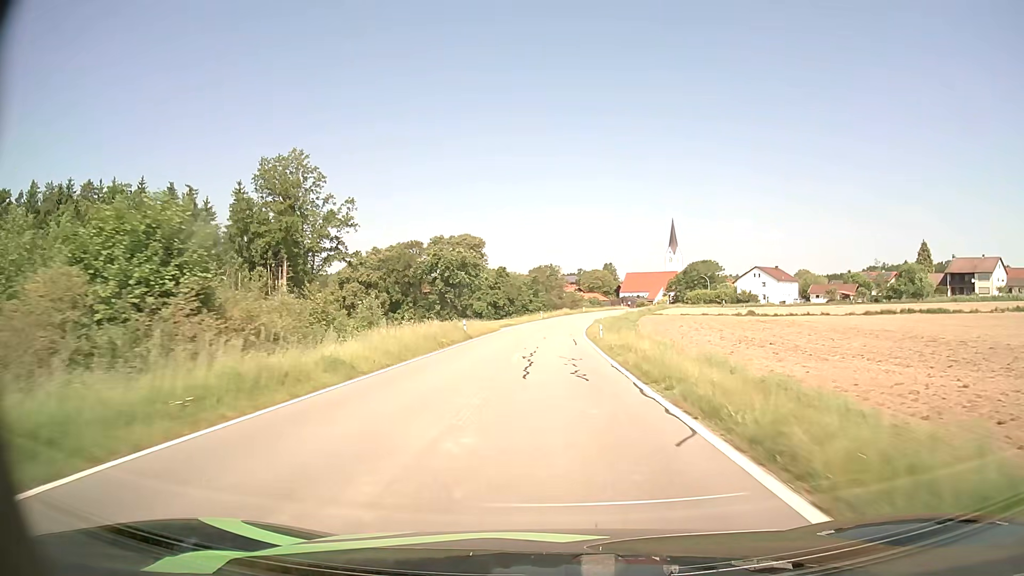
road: tertiary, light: Day
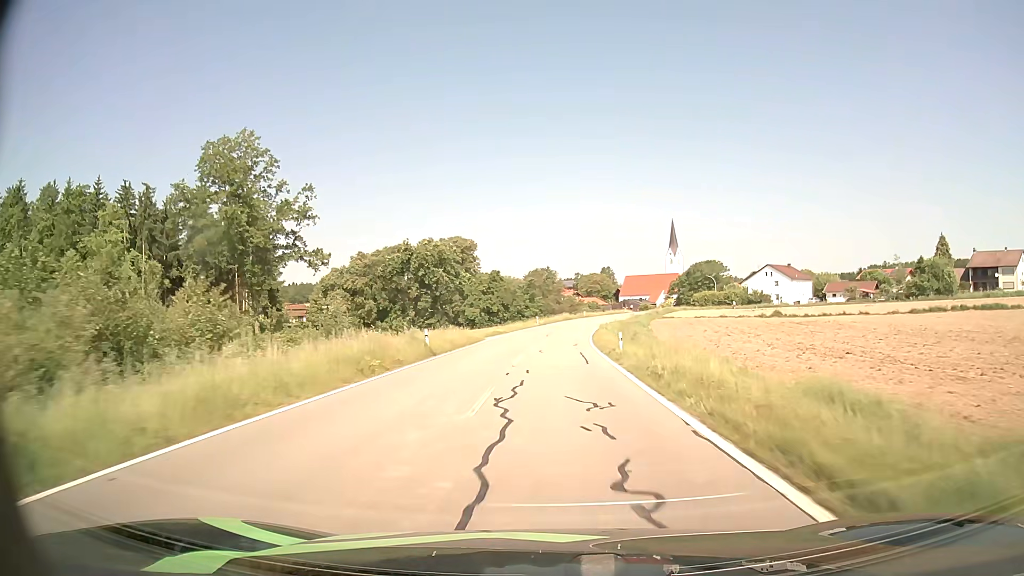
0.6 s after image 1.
(0.0, +10.7) m; 0°
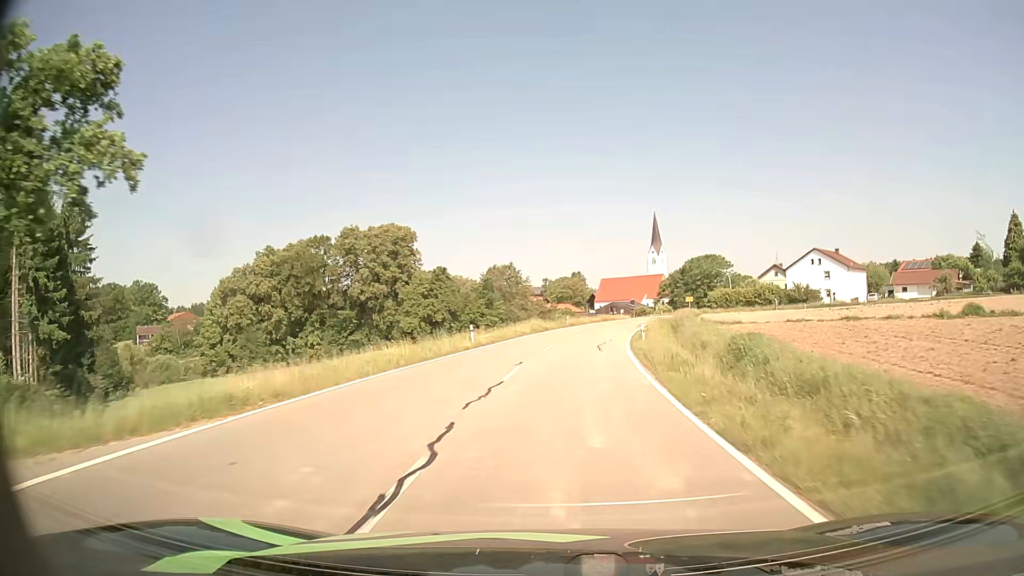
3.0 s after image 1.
(+0.6, +40.2) m; +3°
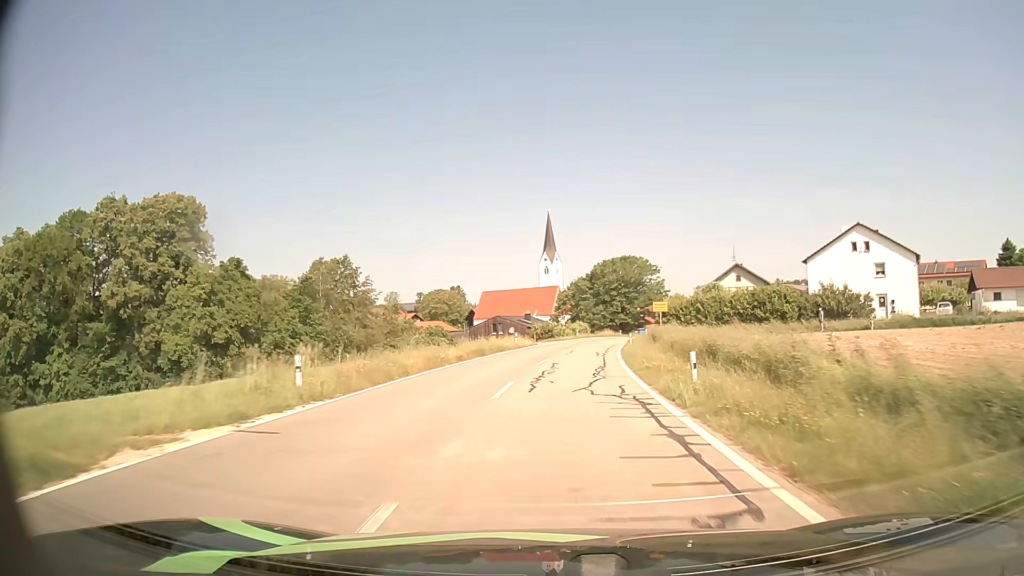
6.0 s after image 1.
(+3.9, +46.1) m; +10°
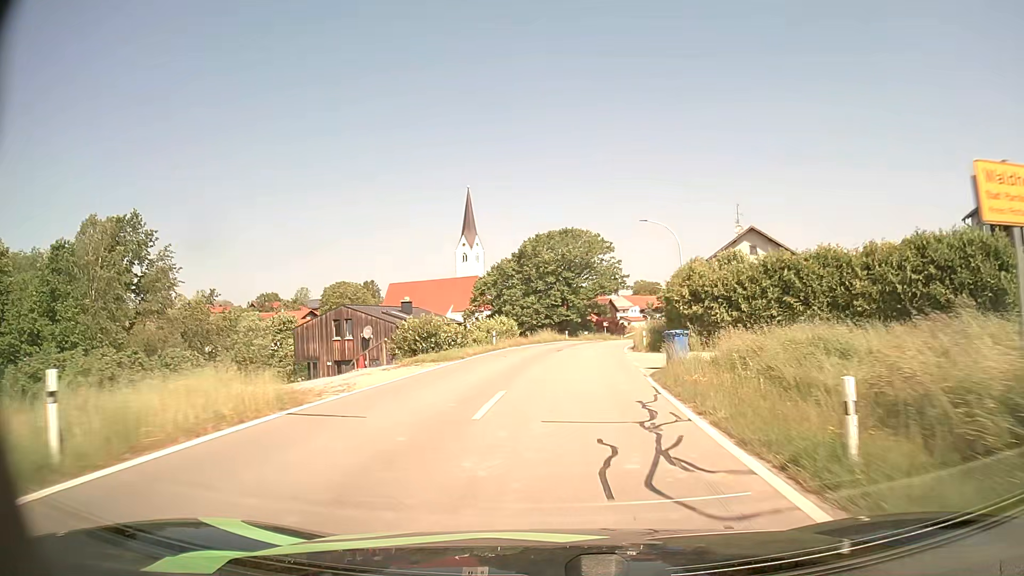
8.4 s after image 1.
(+2.0, +37.0) m; +6°
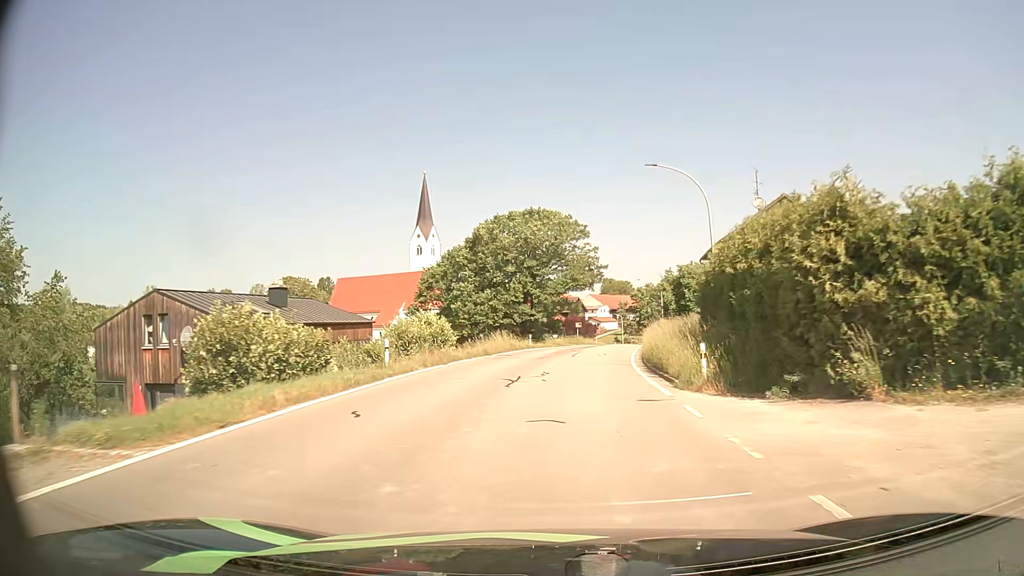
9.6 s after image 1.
(+0.5, +17.2) m; +3°
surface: asphalt
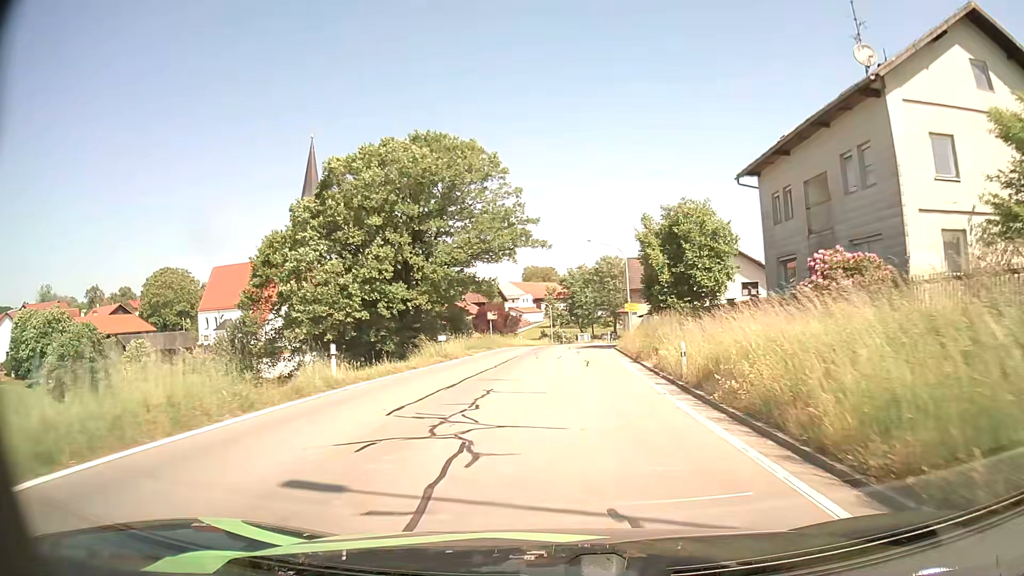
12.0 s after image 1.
(+1.7, +30.0) m; +7°
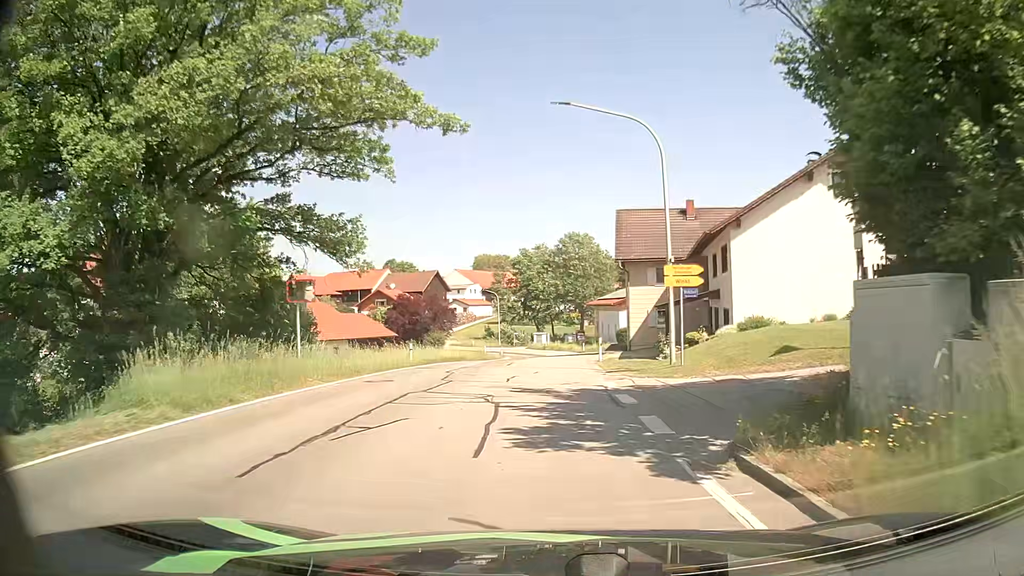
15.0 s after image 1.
(+1.4, +30.5) m; +4°
